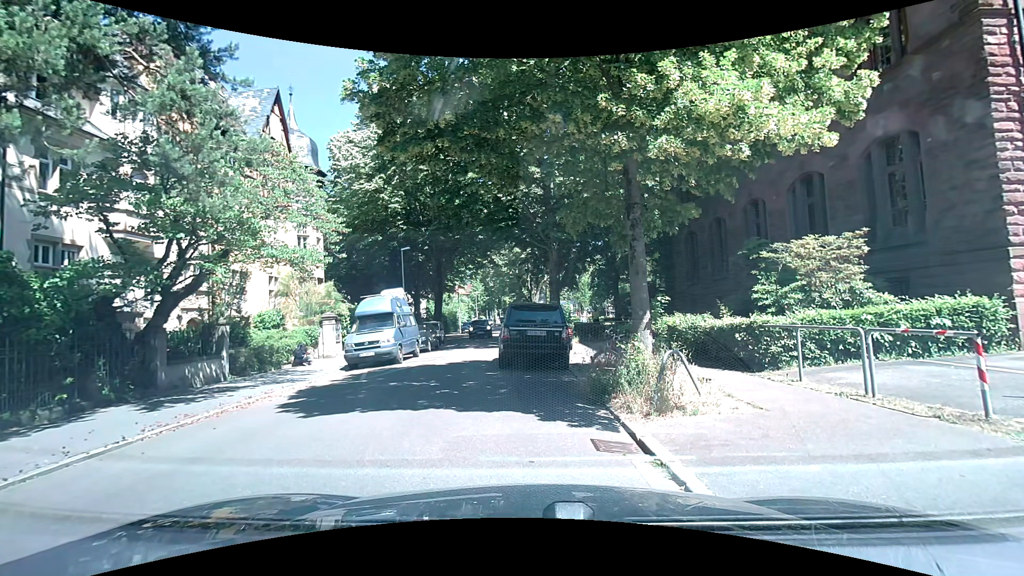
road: residential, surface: asphalt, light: Day
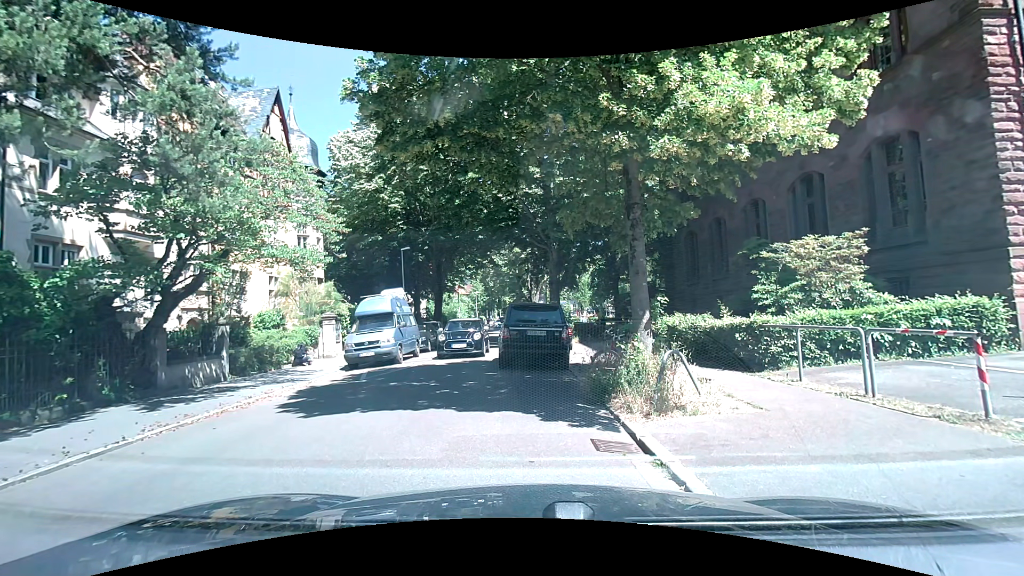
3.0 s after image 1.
(0.0, 0.0) m; 0°
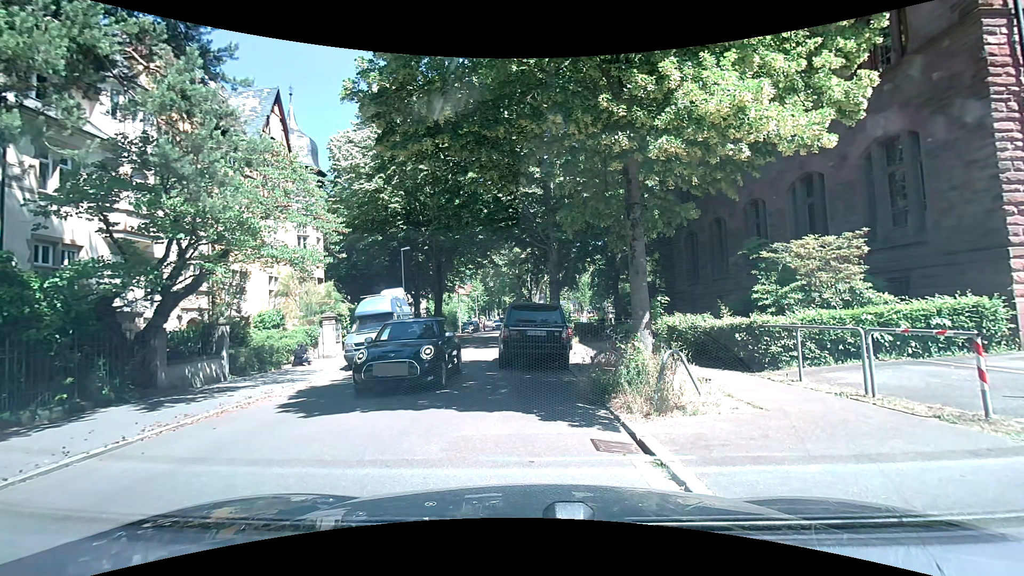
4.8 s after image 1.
(0.0, 0.0) m; 0°
